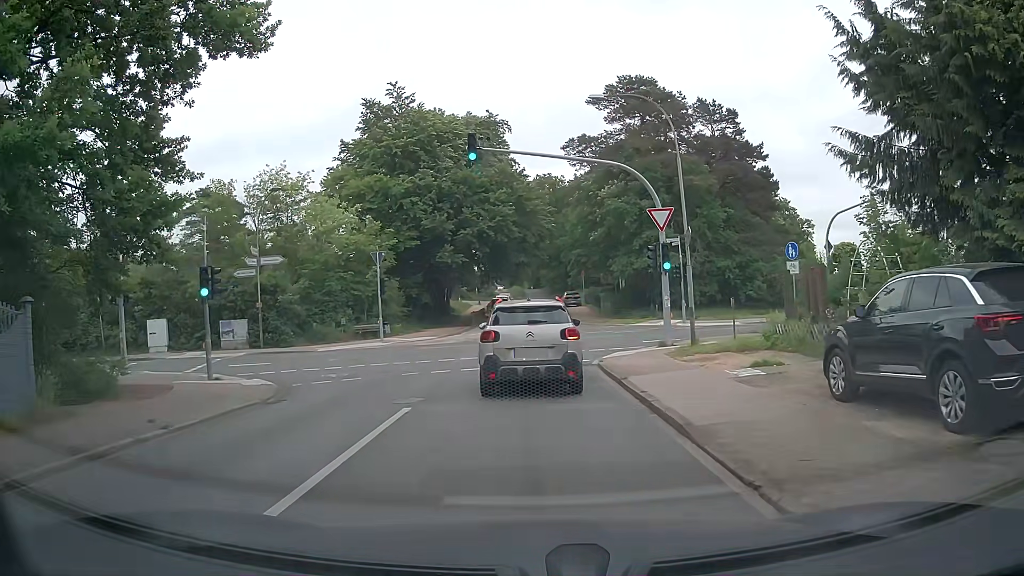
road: unclassified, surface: asphalt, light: Day
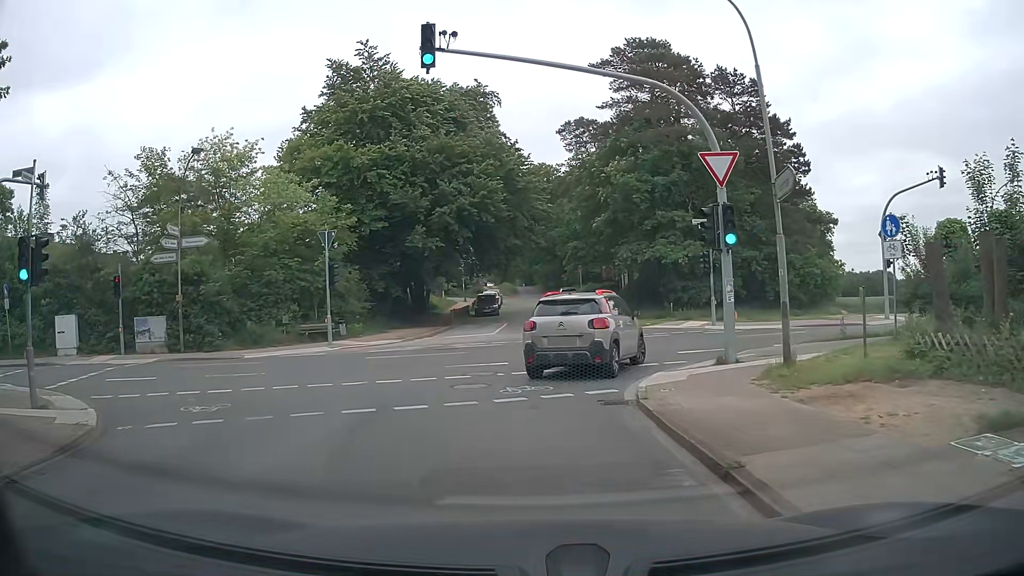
(+0.2, +7.7) m; +2°
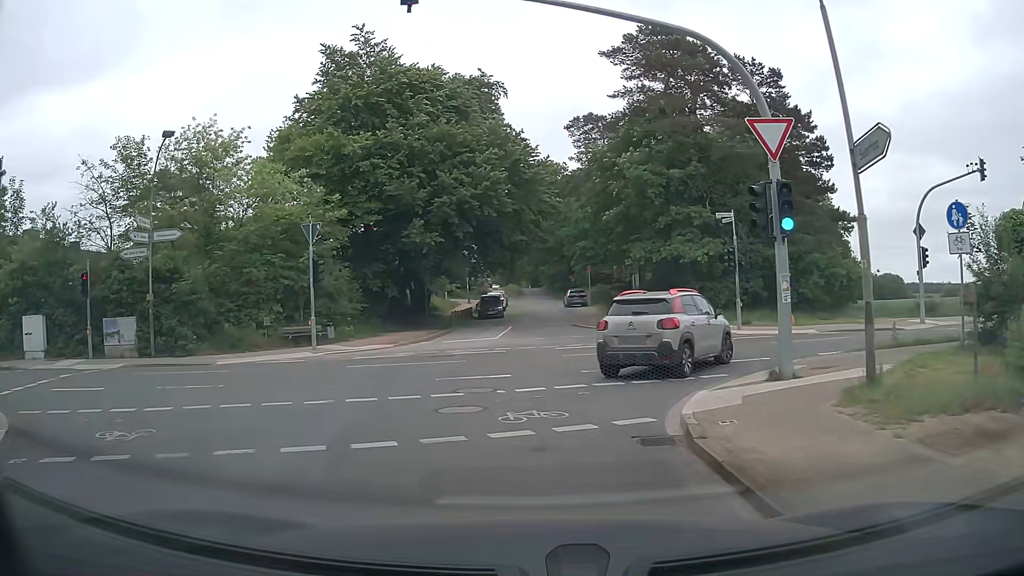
(0.0, +2.8) m; -2°
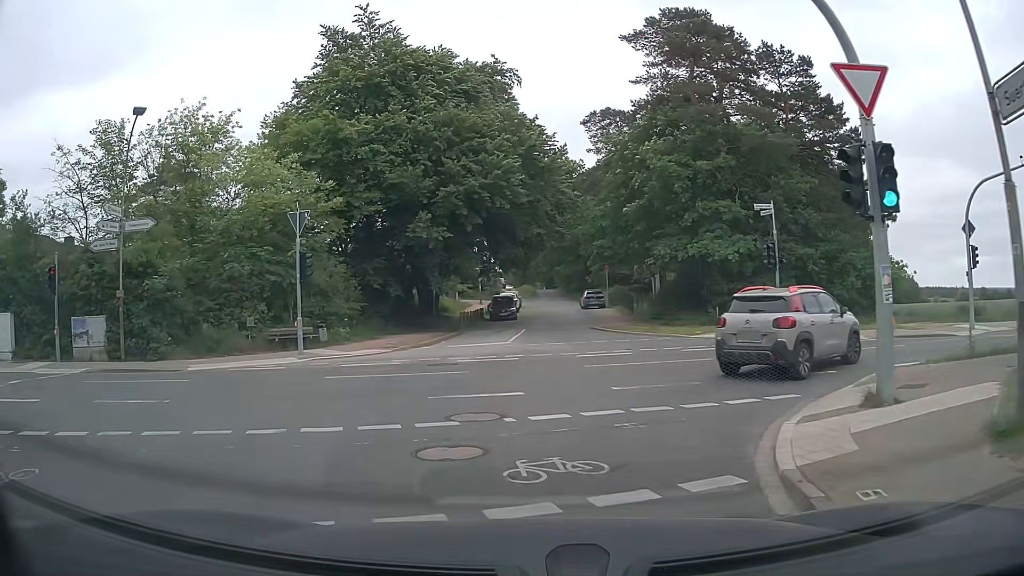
(0.0, +2.9) m; +1°
